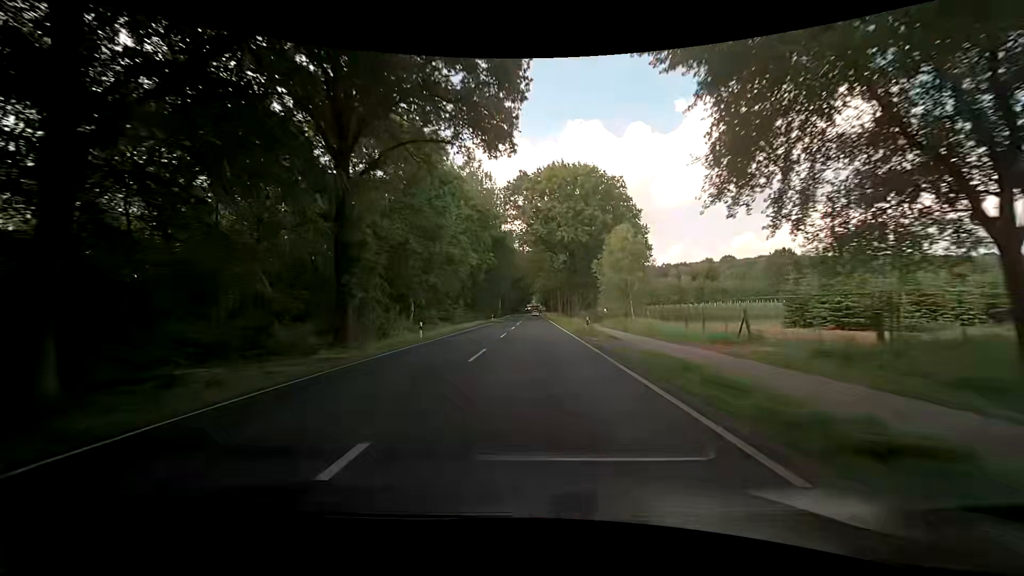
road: primary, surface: asphalt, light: Day
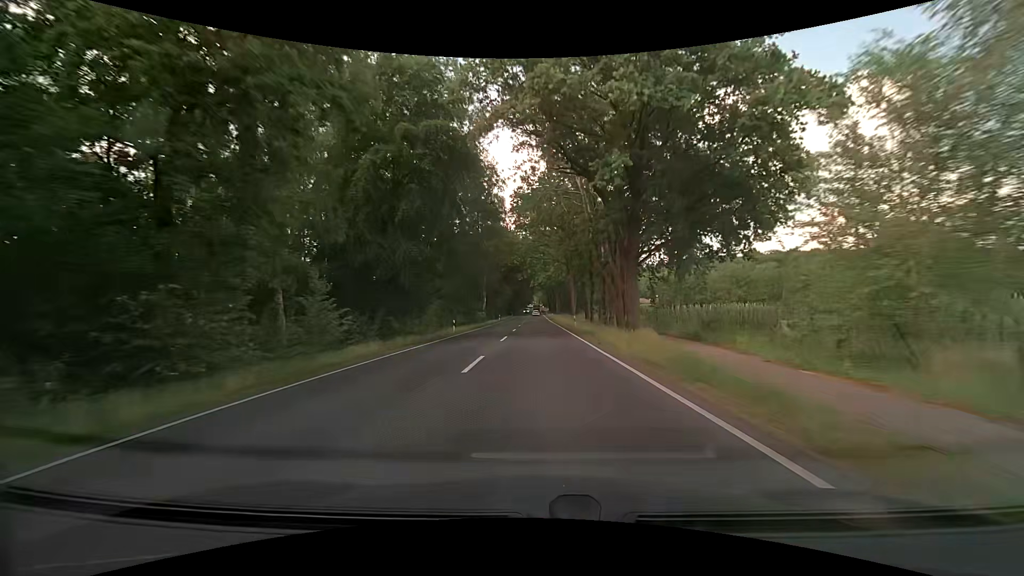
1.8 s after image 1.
(+0.1, +39.2) m; 0°
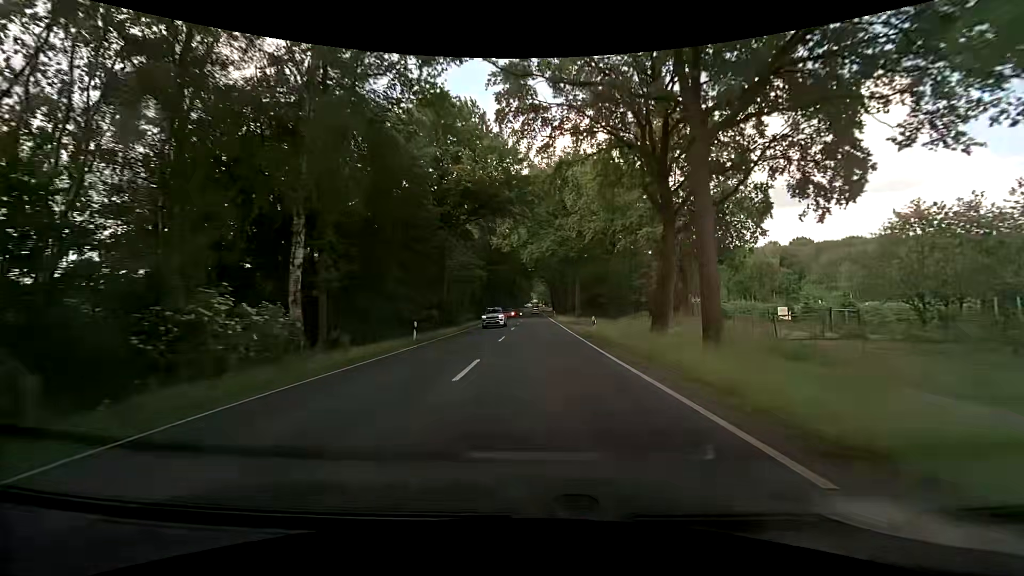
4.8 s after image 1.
(+0.4, +62.5) m; 0°
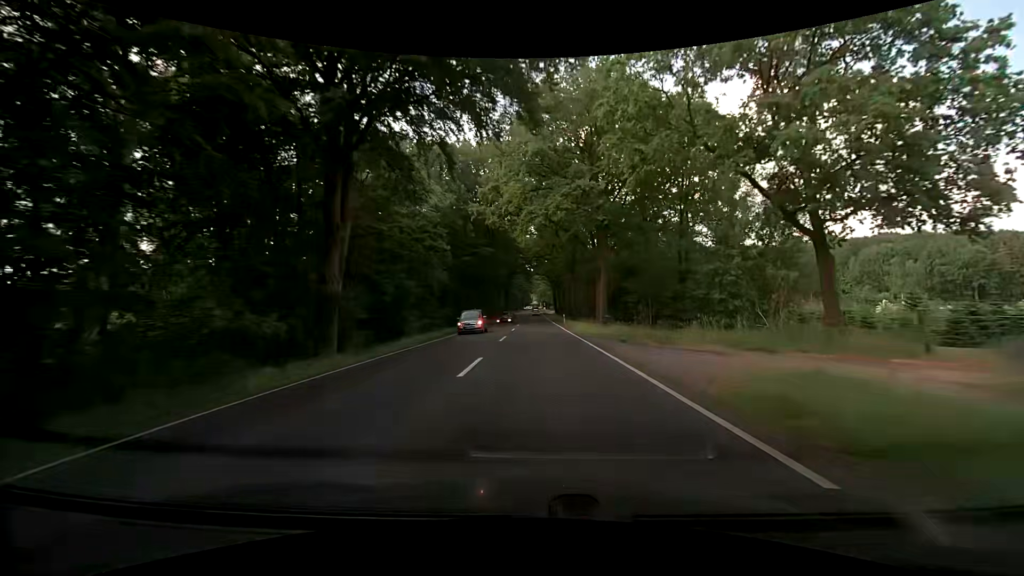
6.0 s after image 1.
(0.0, +24.0) m; 0°
(0, +10) (0, +20) (0, +30) (0, +40) (0, +50) (0, +60) (0, +70) (+1, +80) (+1, +90) (+1, +100) m
